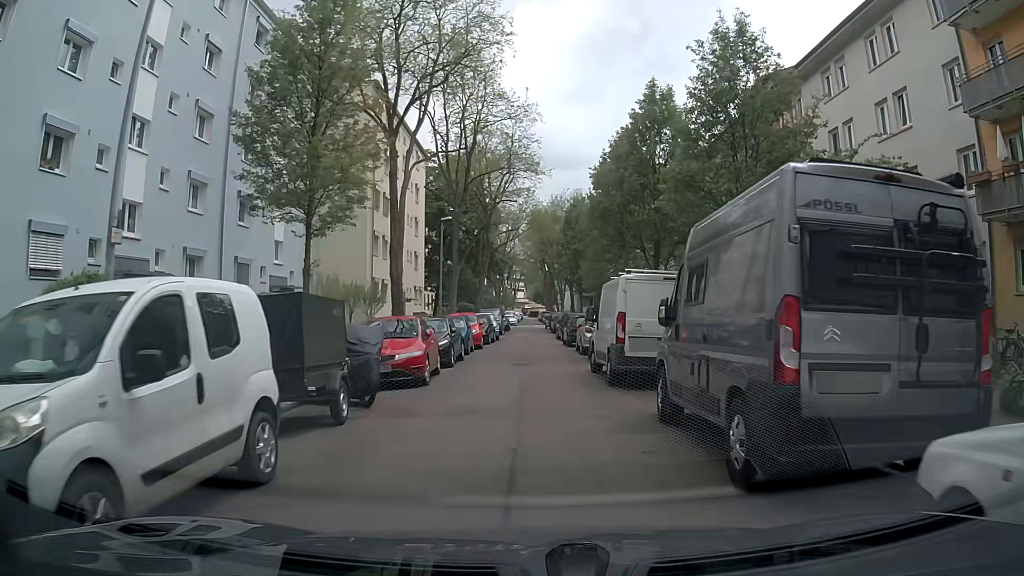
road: residential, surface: asphalt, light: Day
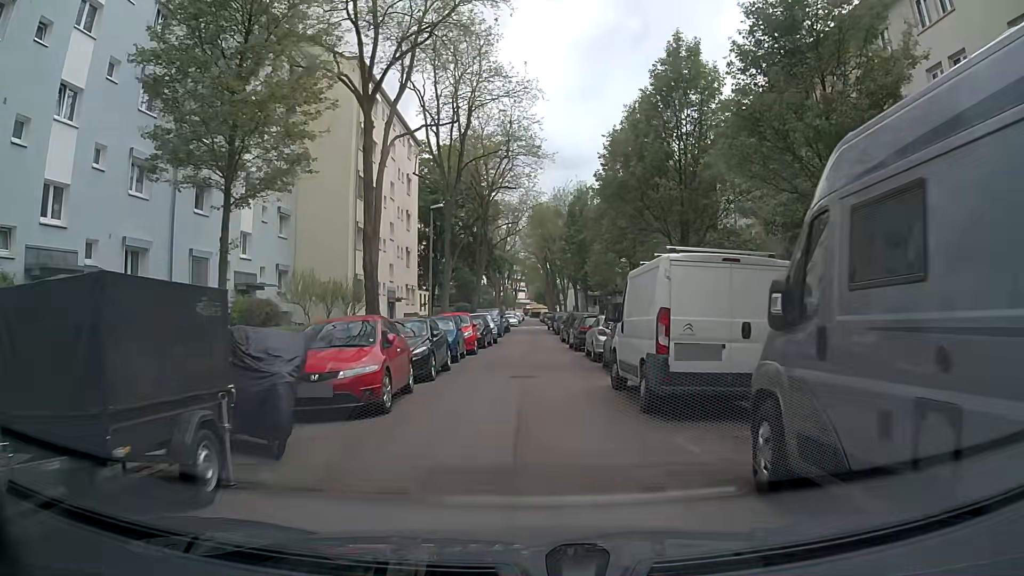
(0.0, +4.0) m; 0°
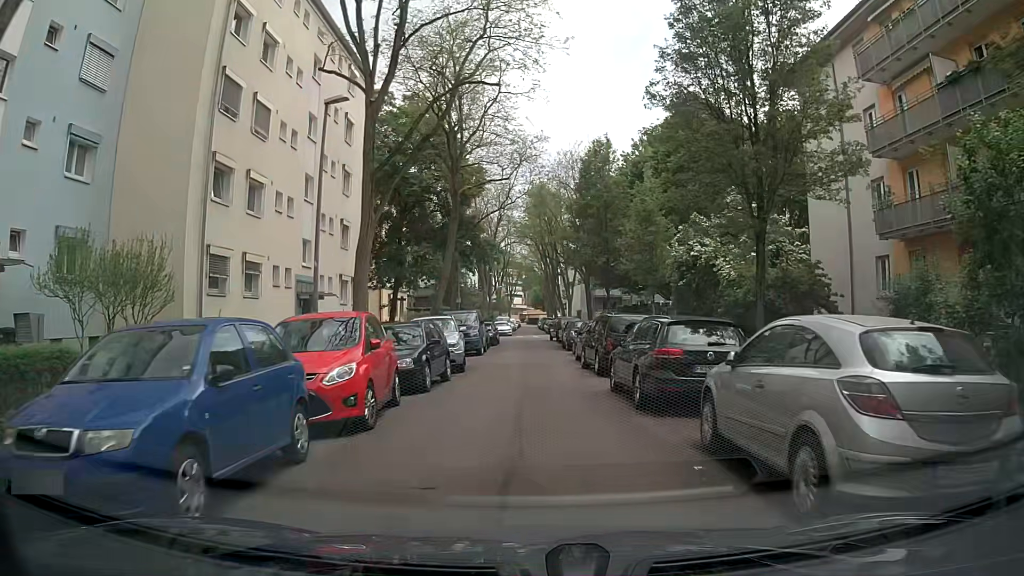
(0.0, +16.3) m; +2°
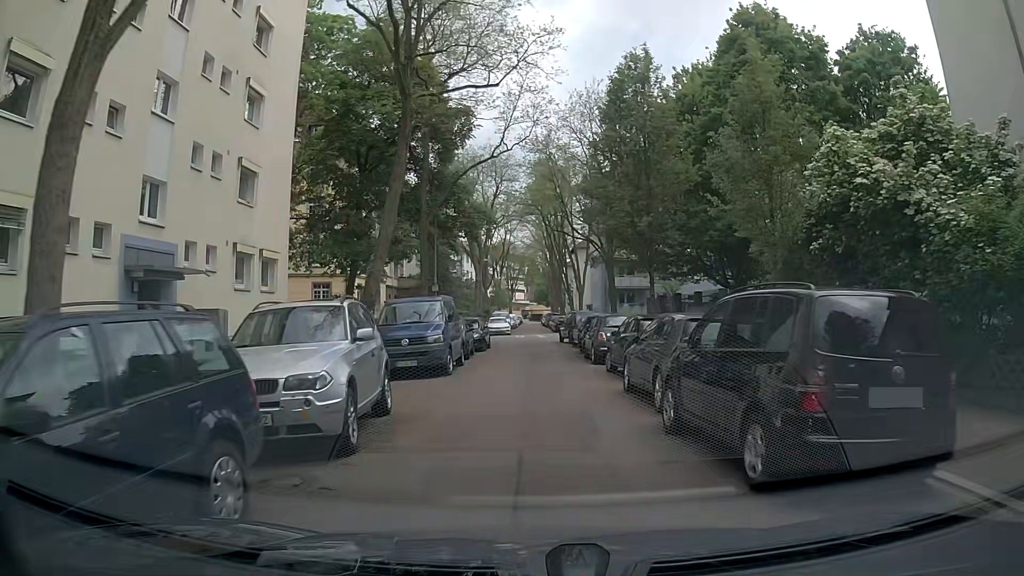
(-0.3, +12.2) m; -2°
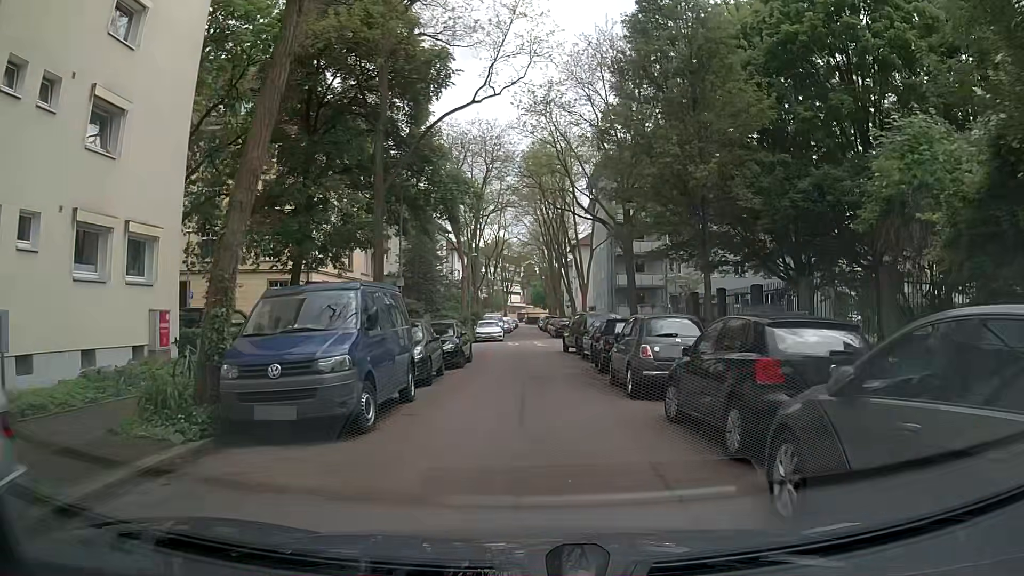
(0.0, +8.0) m; 0°
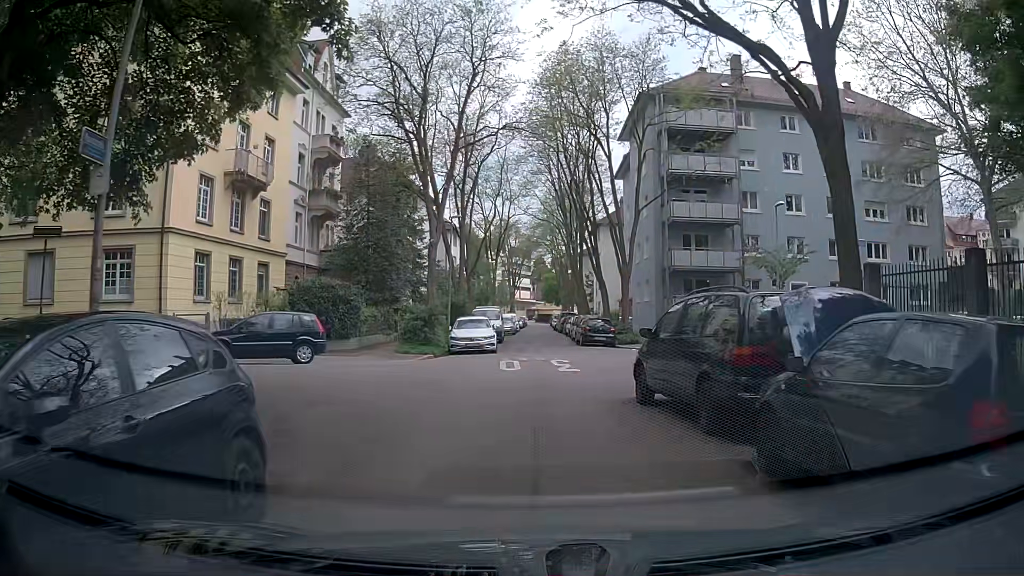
(0.0, +18.4) m; +1°
